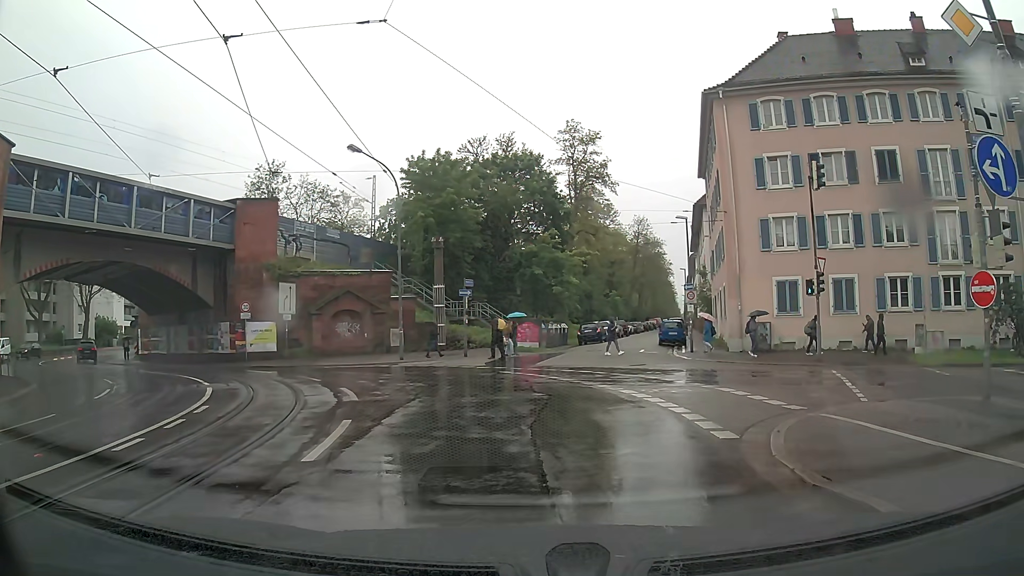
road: primary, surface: asphalt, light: Day
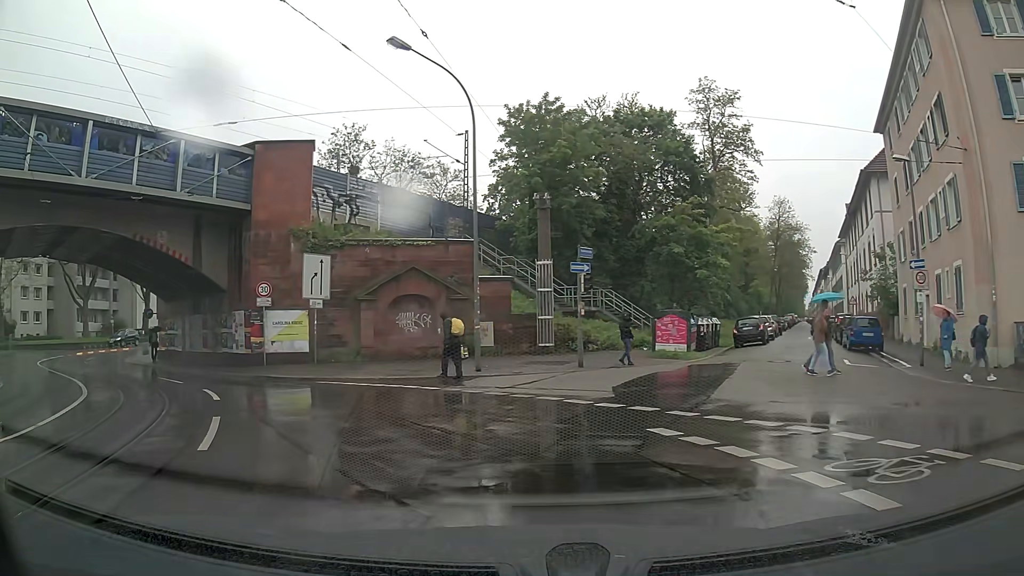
(-0.6, +12.1) m; -11°
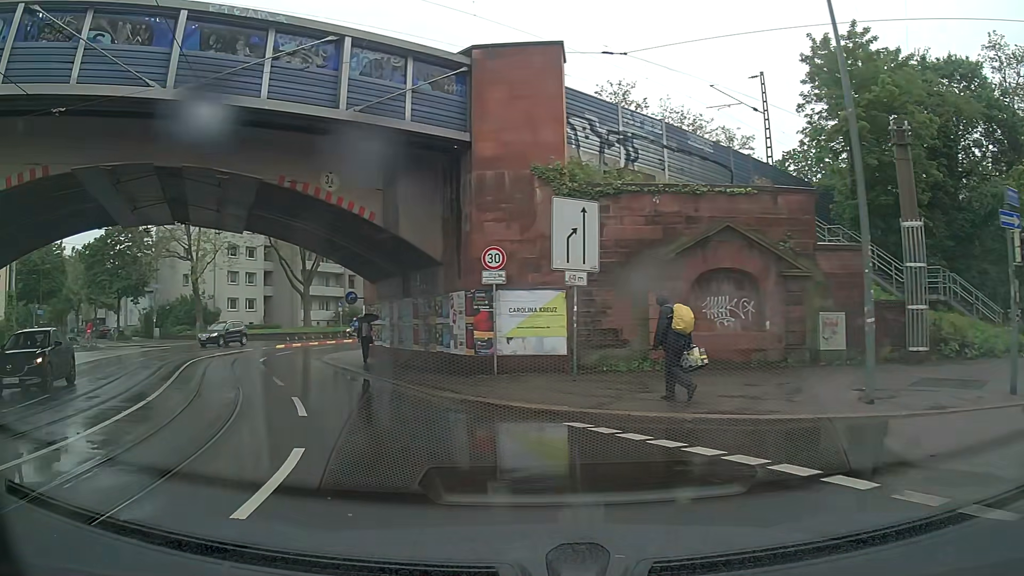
(-2.0, +9.5) m; -23°
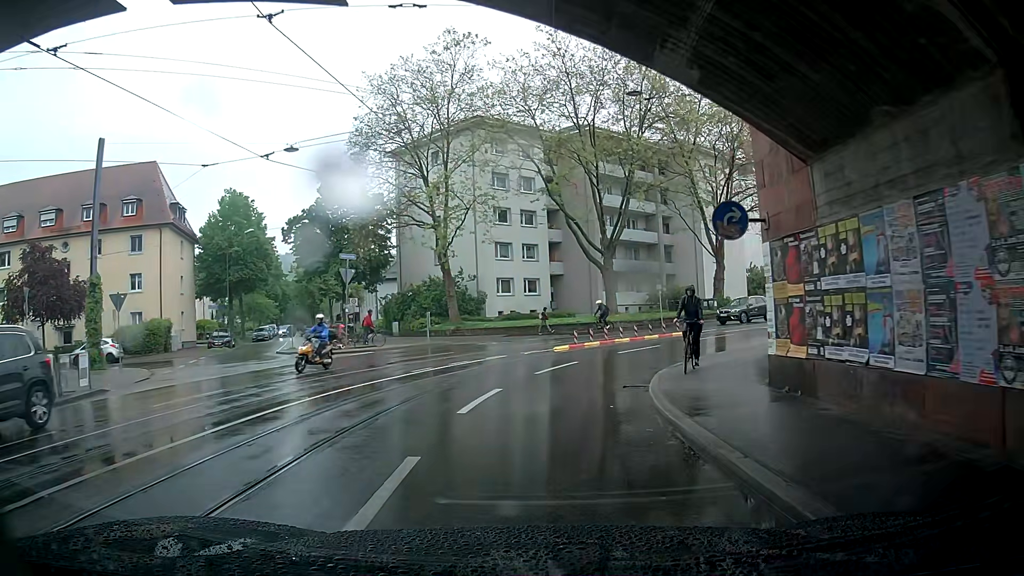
(-5.4, +18.6) m; -26°
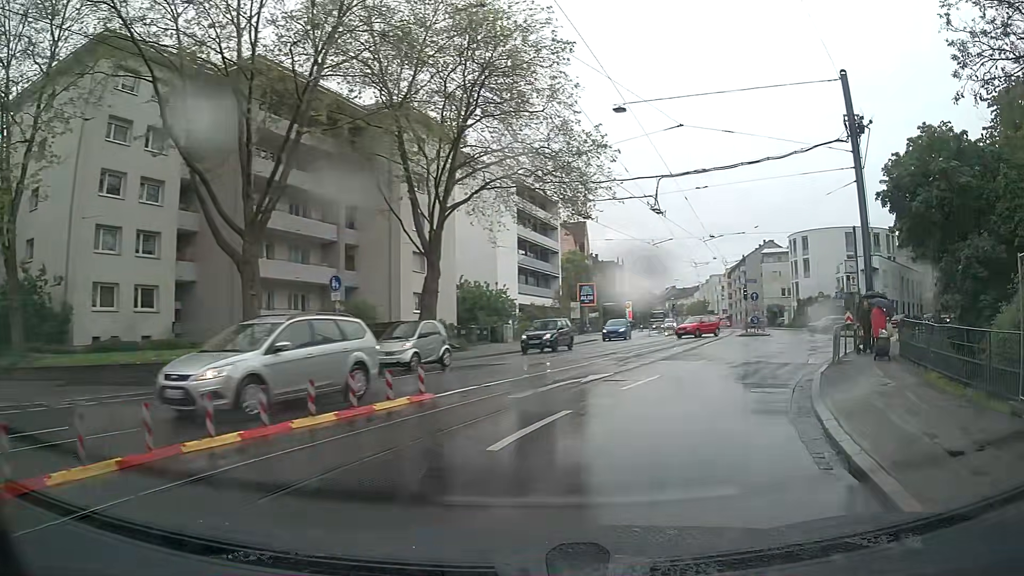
(+2.9, +19.6) m; +28°
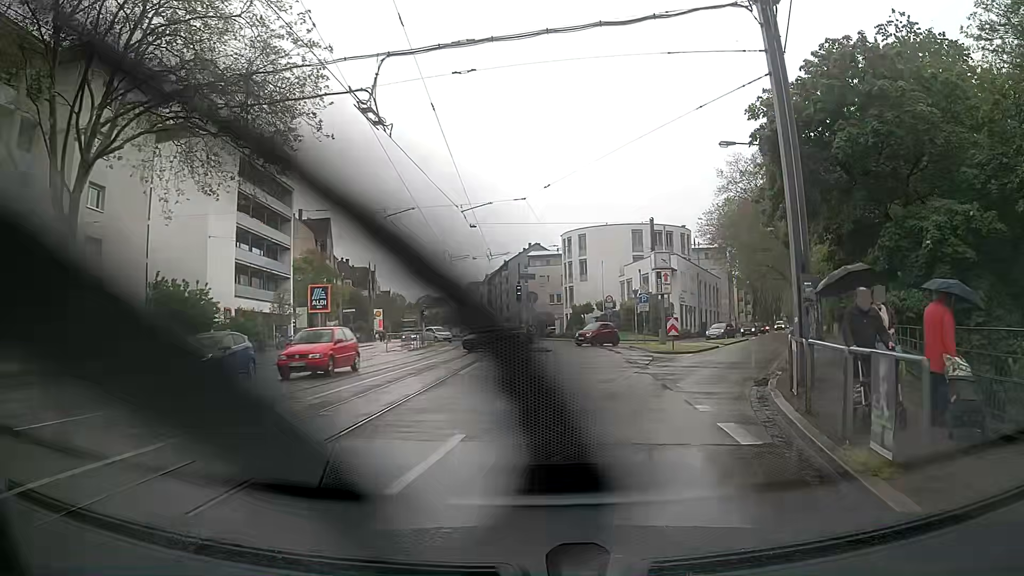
(+2.6, +12.6) m; +20°
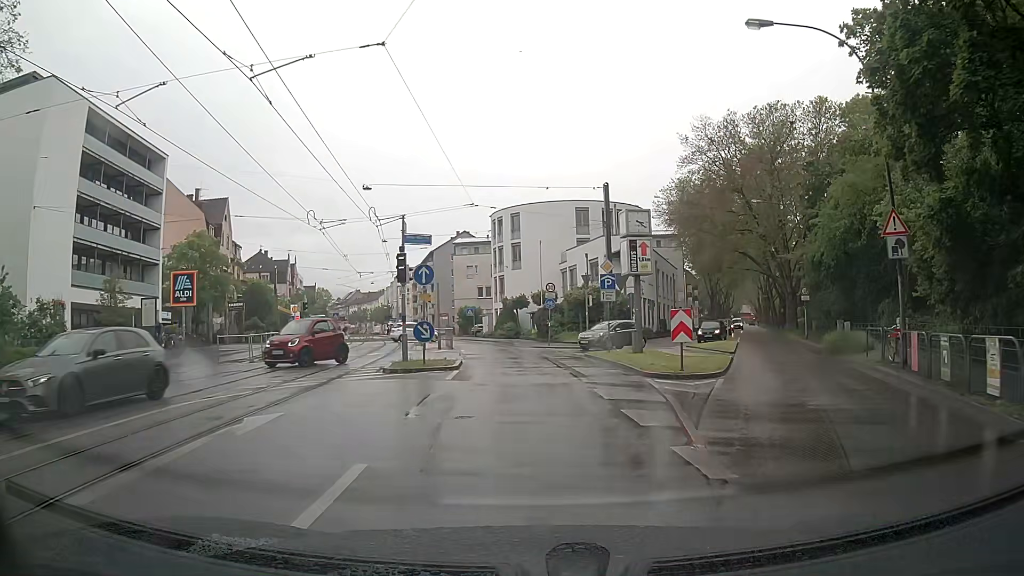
(+0.9, +13.9) m; +7°
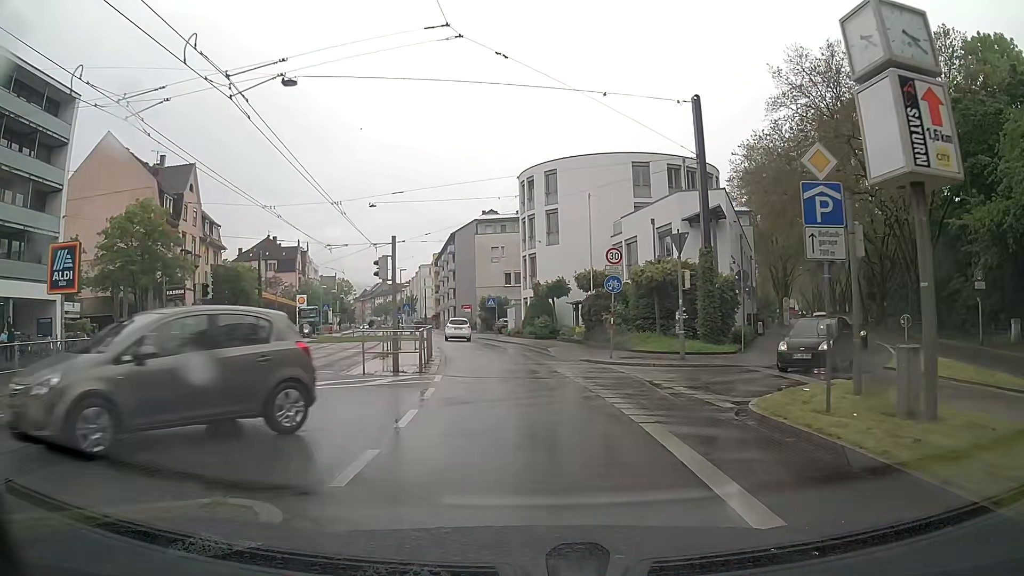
(-0.9, +17.4) m; -5°
(0, +10) (-1, +20) (-2, +30) (-4, +40) (-6, +50) (-7, +59) (-9, +69) (-11, +79) (-13, +89) (-16, +99) m
